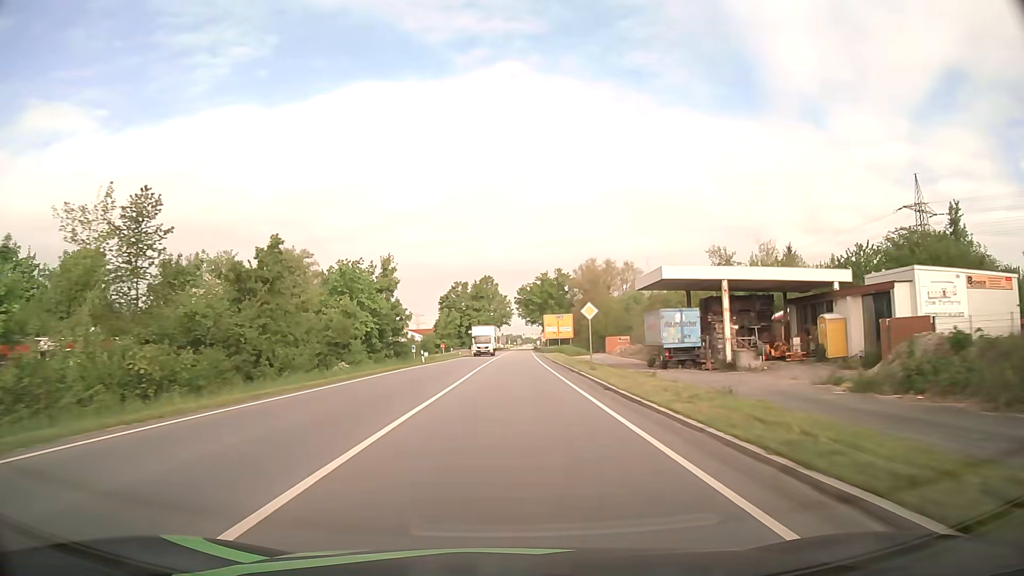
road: primary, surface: asphalt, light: Day
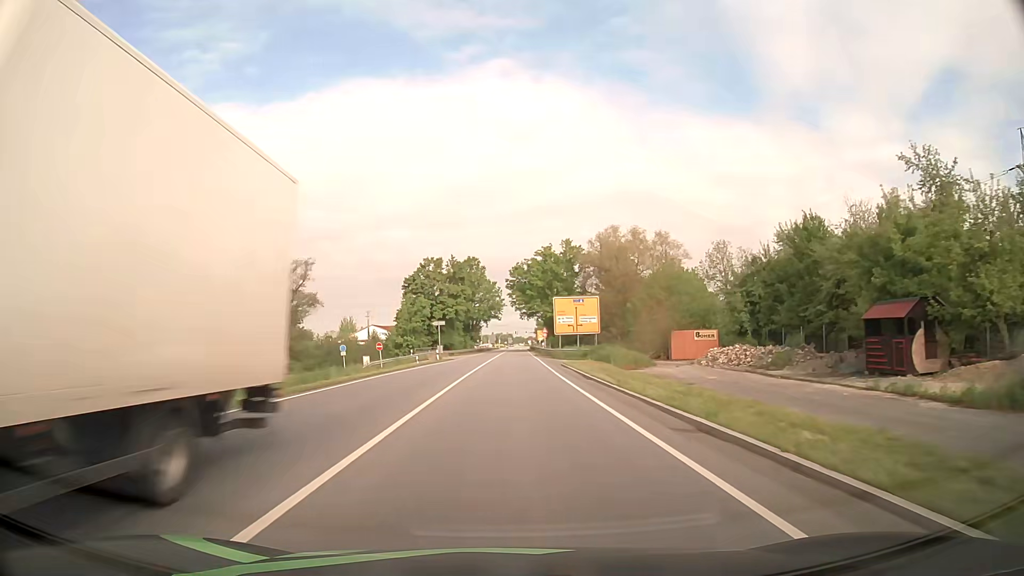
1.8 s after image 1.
(+0.4, +38.7) m; +1°
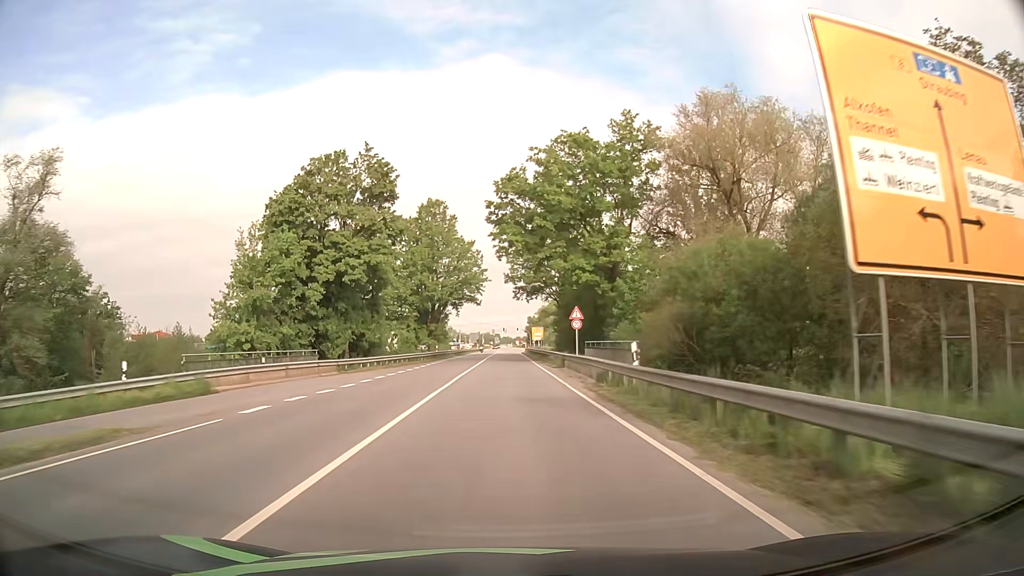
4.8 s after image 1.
(+0.5, +57.6) m; +1°
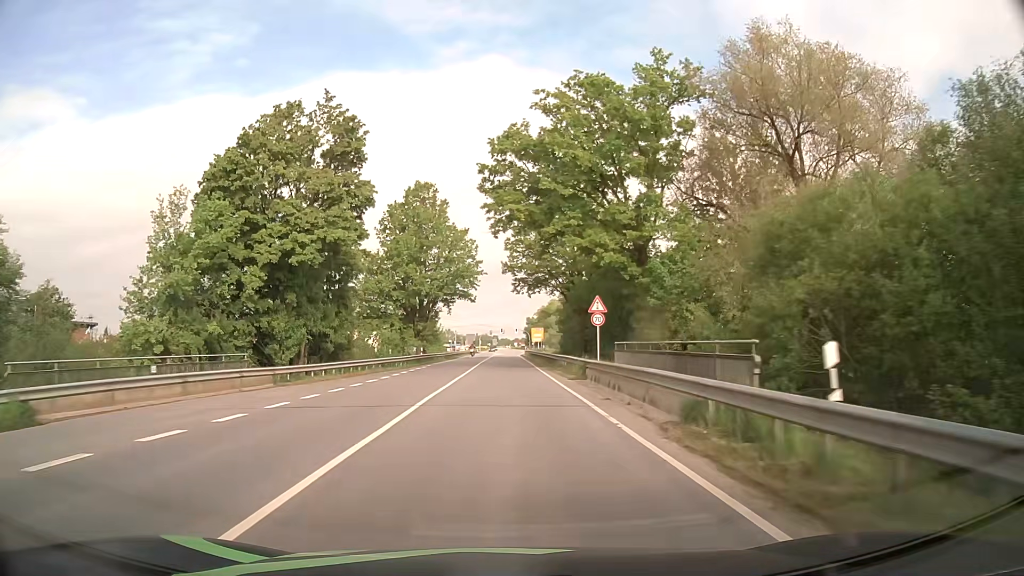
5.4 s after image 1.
(0.0, +10.4) m; 0°
(0, +10) (0, +20) (0, +30) (0, +40) (0, +50) (0, +60) (0, +70) (0, +80) (0, +90) (0, +100) m
